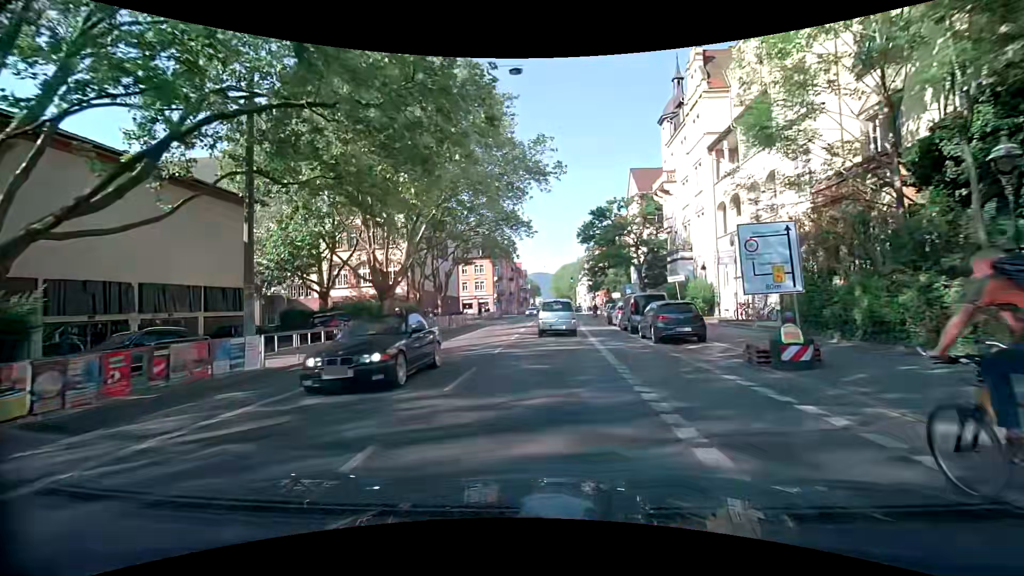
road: secondary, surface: asphalt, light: Day
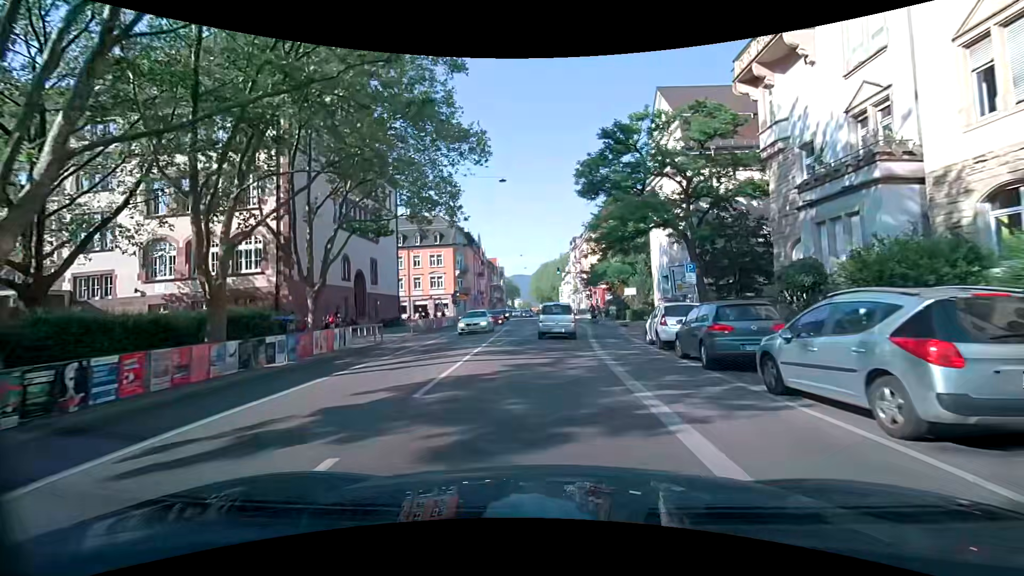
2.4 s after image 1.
(+0.3, +24.4) m; +2°
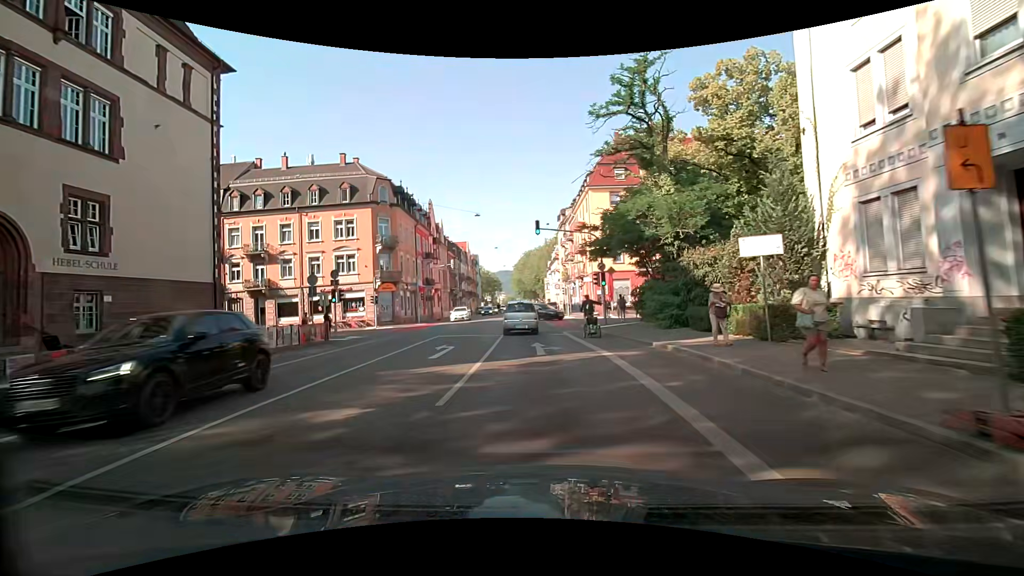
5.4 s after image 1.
(+1.4, +29.7) m; +2°
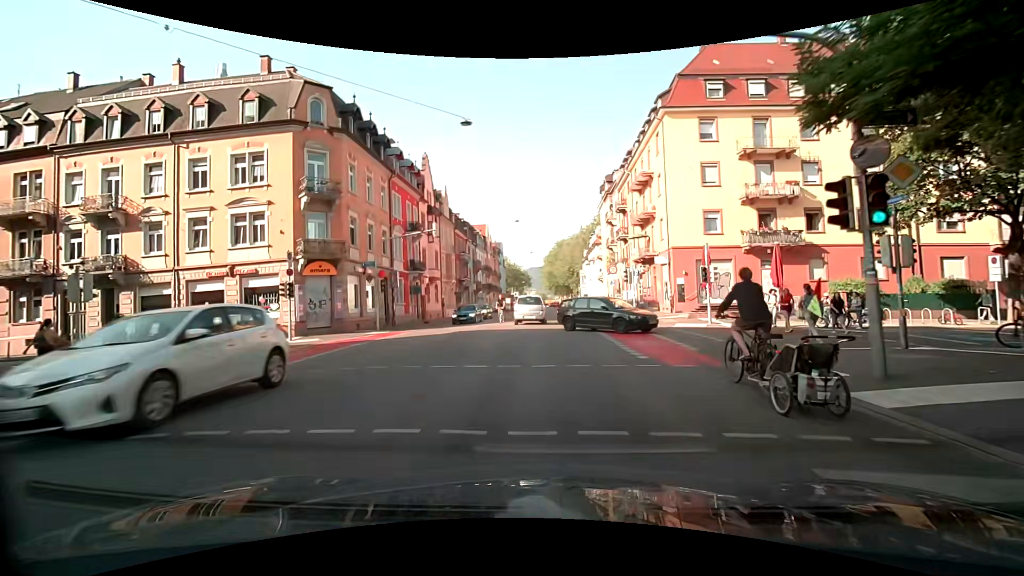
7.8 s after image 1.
(-1.0, +21.7) m; -3°
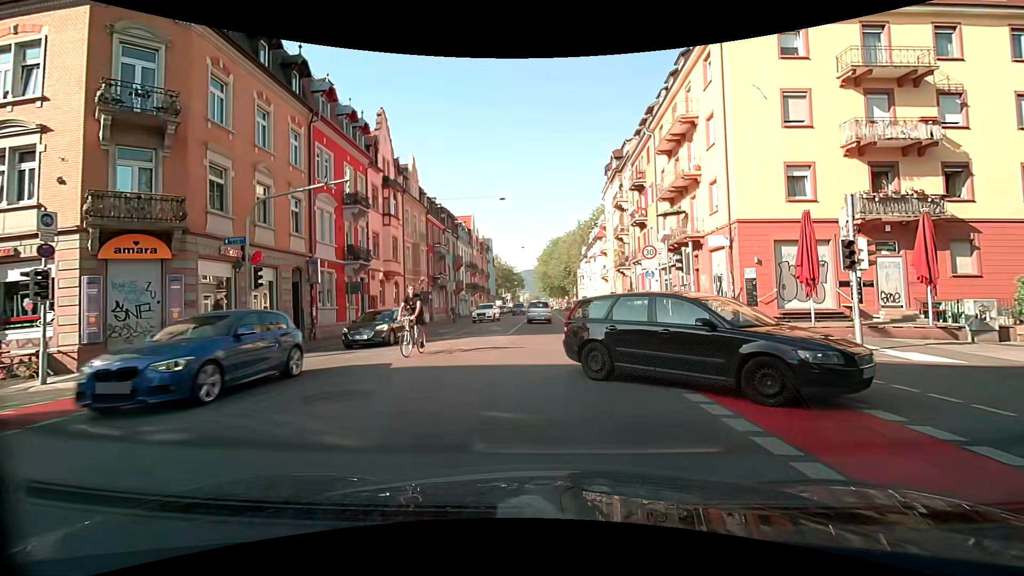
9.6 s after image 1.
(-0.1, +12.4) m; 0°
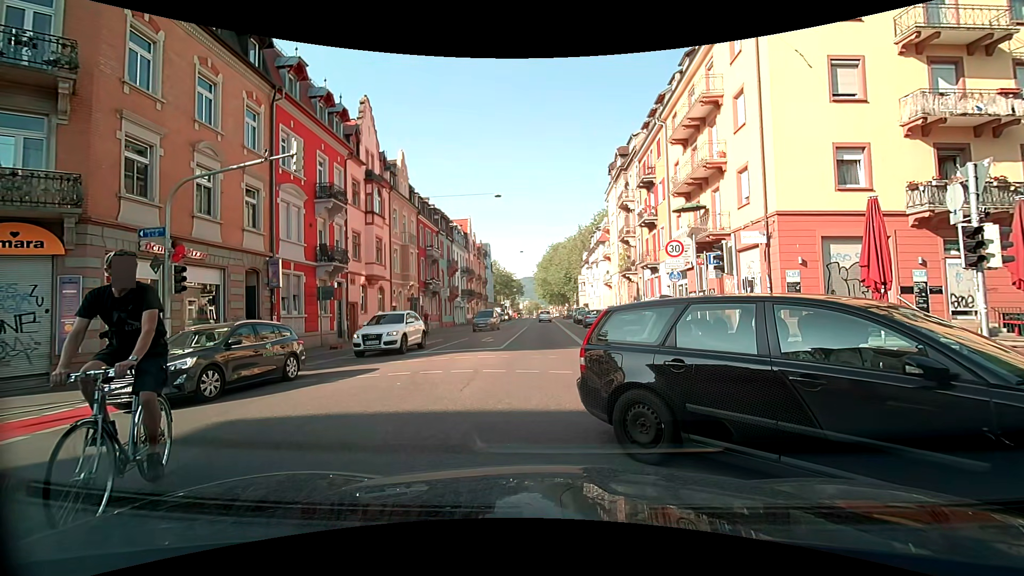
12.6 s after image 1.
(0.0, +3.5) m; 0°
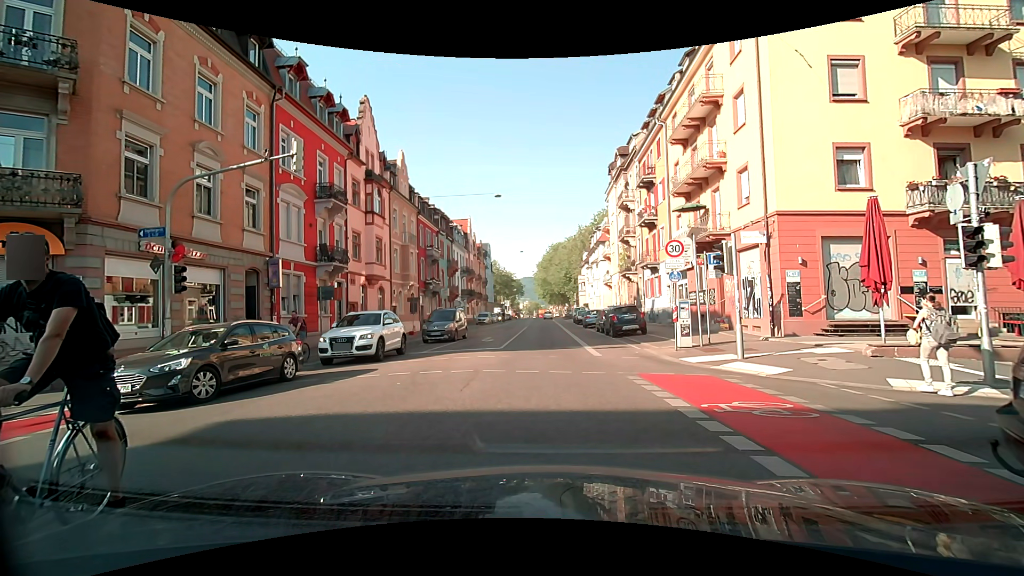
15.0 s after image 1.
(0.0, 0.0) m; 0°
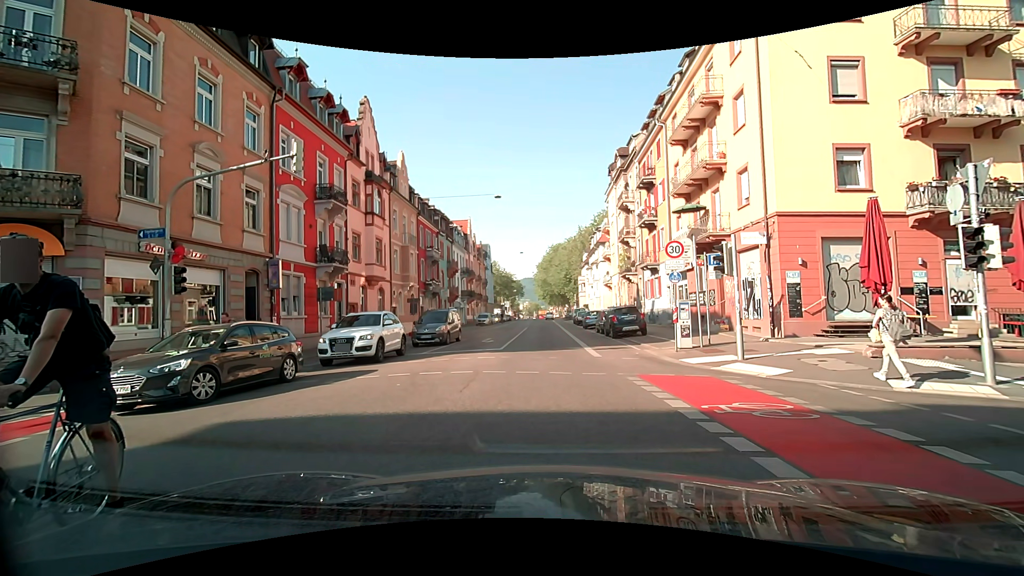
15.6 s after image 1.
(0.0, 0.0) m; 0°
(0, +10) (0, +20) (-1, +30) (-1, +40) (-1, +50) (-1, +60) (-1, +70) (-1, +80) (-1, +90) (0, +100) m
